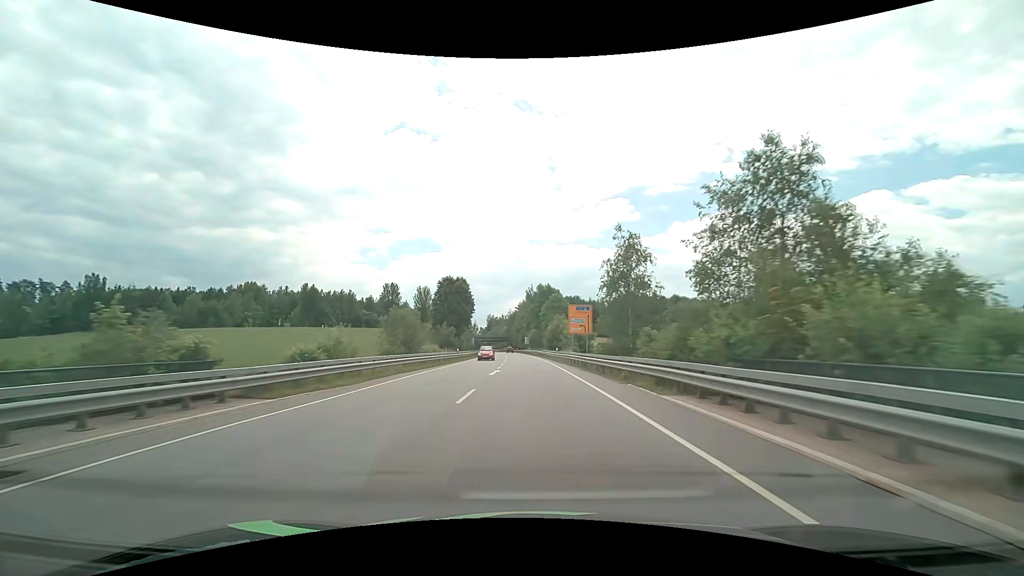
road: primary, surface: asphalt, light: Day
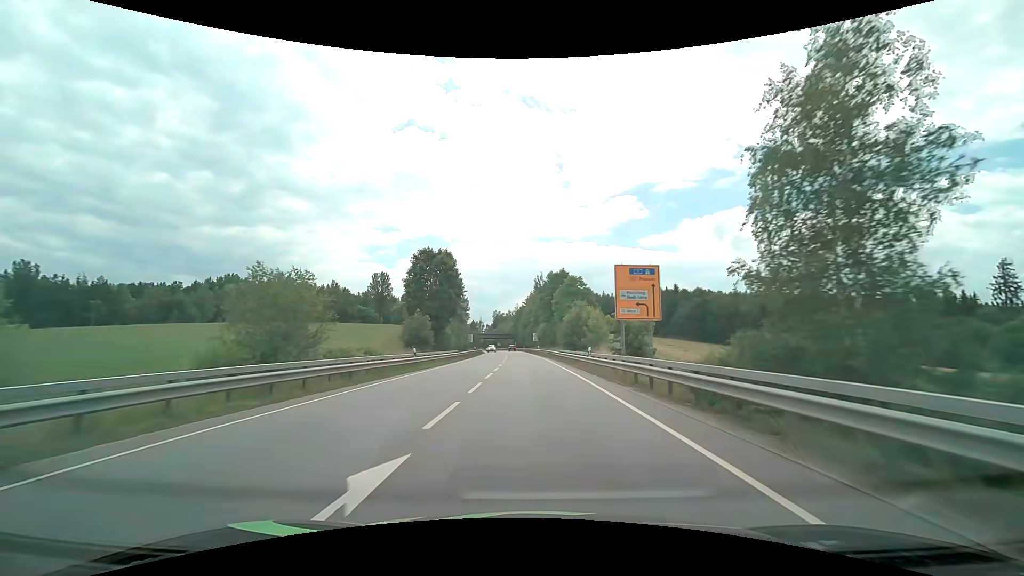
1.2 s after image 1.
(-0.2, +22.7) m; -1°
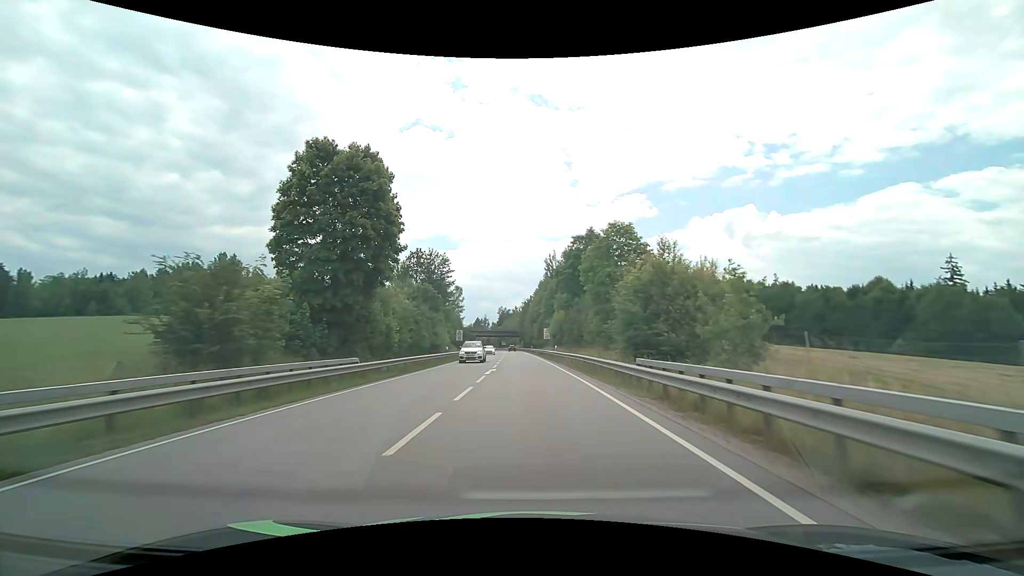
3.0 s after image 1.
(-0.3, +32.0) m; -1°
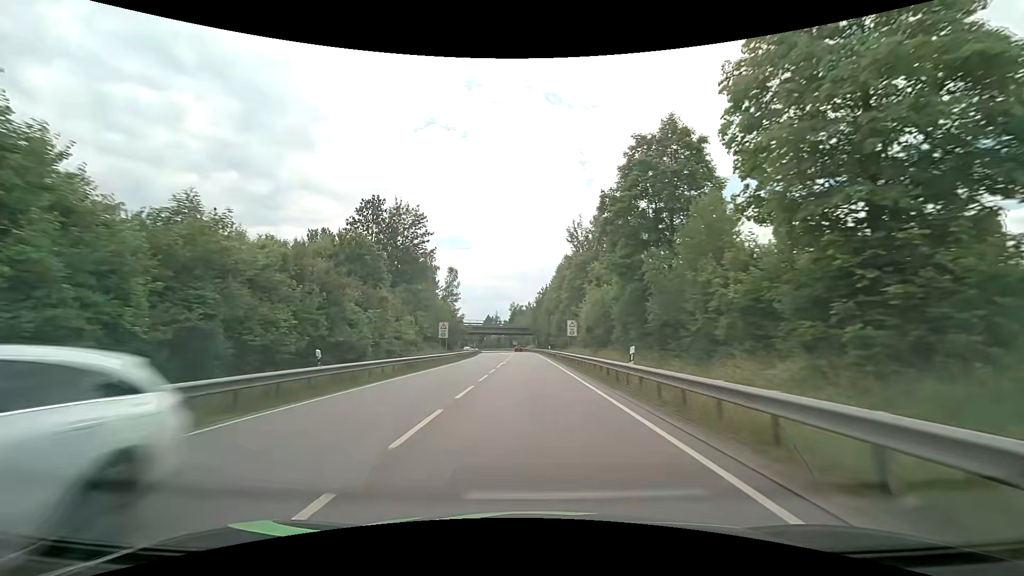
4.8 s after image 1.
(-0.5, +29.7) m; -2°
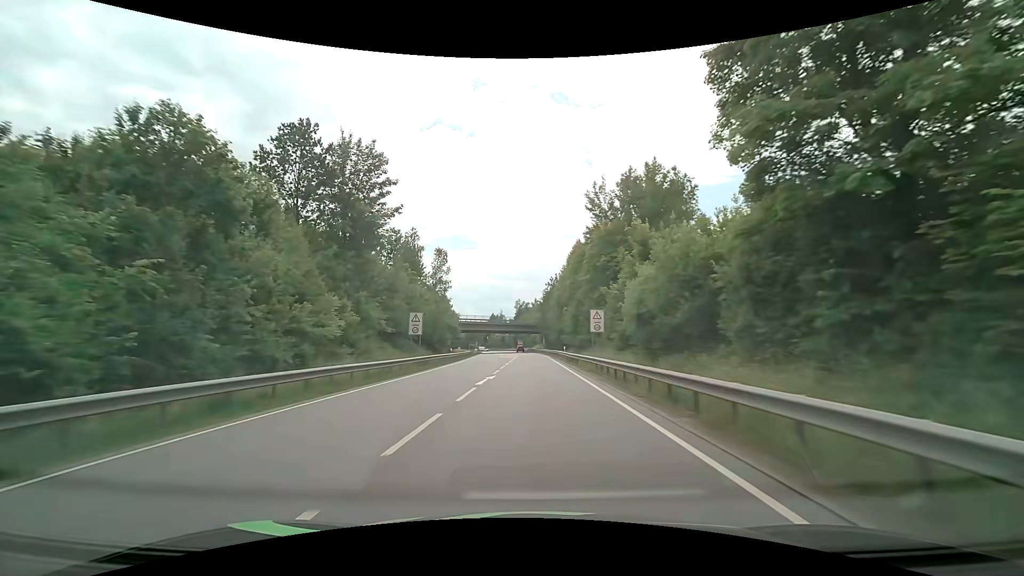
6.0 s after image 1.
(-0.2, +18.5) m; -1°
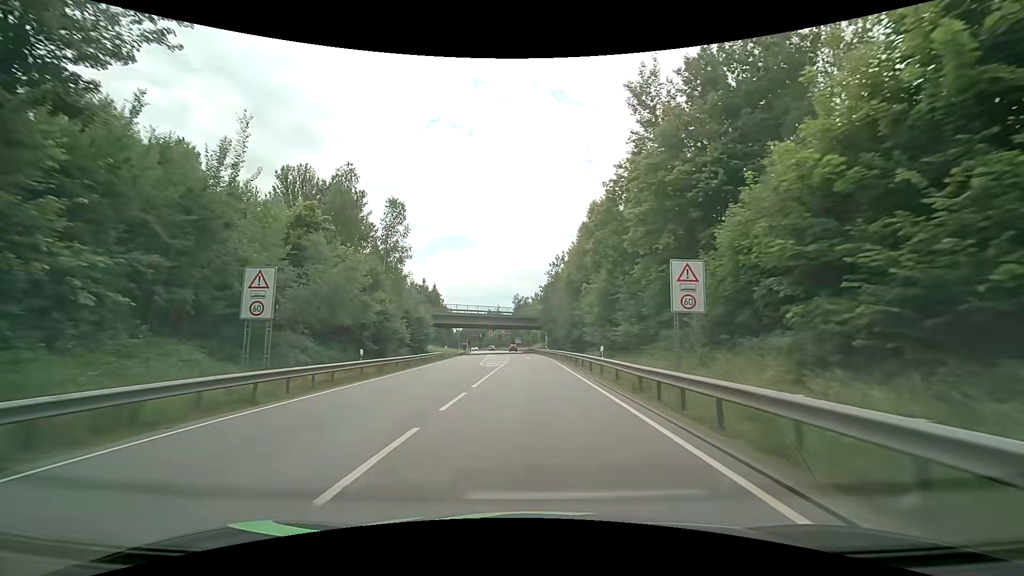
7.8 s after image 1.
(0.0, +26.0) m; 0°
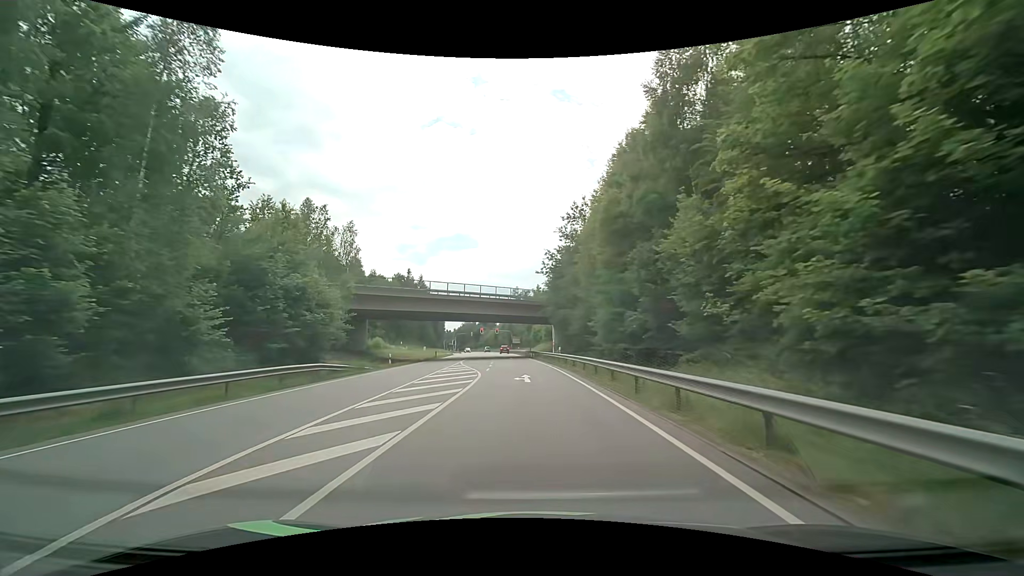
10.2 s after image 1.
(-0.1, +31.9) m; 0°
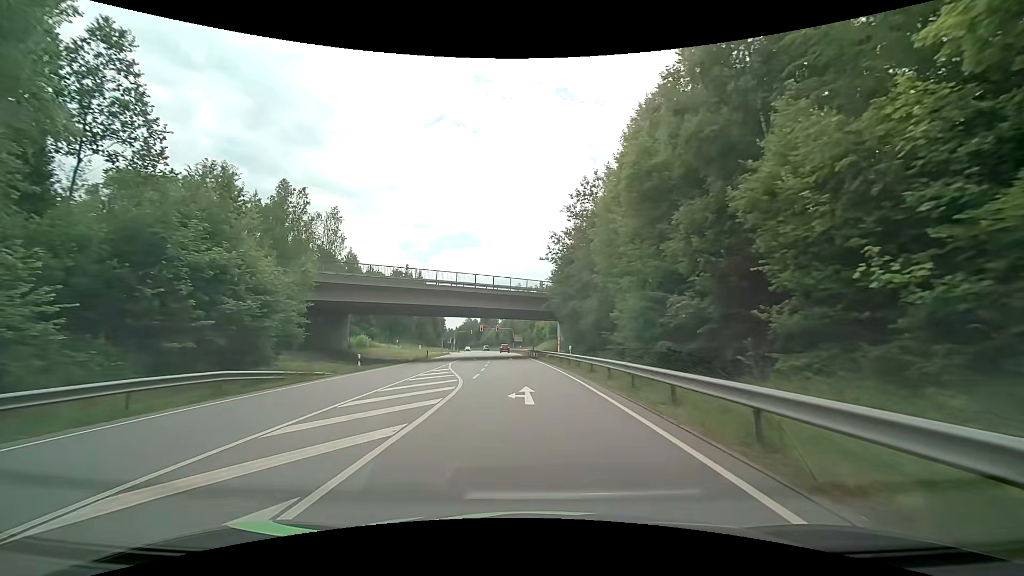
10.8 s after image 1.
(0.0, +7.6) m; -1°
(0, +10) (0, +20) (0, +30) (-1, +40) (-1, +50) (-2, +60) (-3, +70) (-4, +80) (-5, +90) (-6, +100) m
